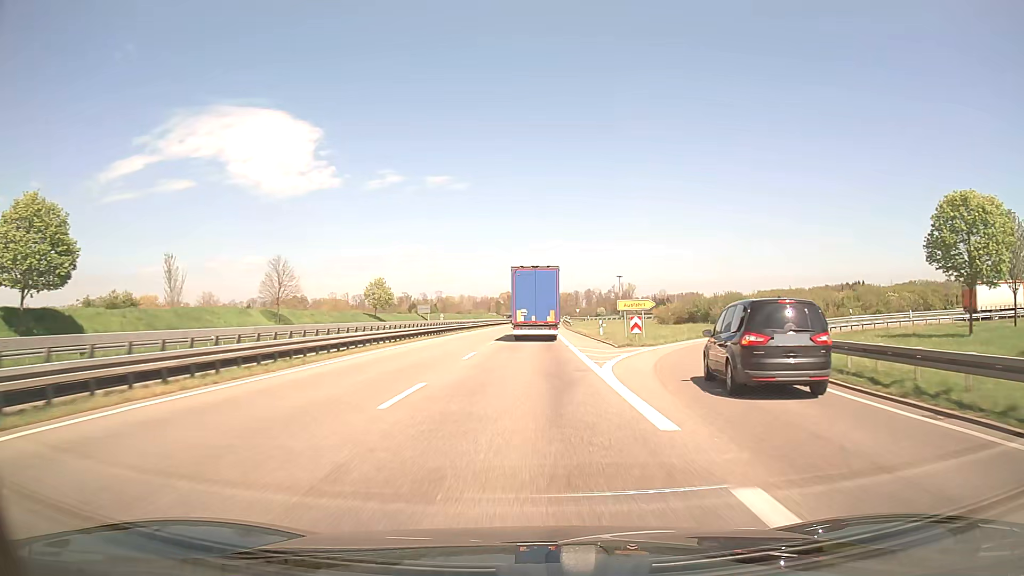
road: trunk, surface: asphalt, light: Day
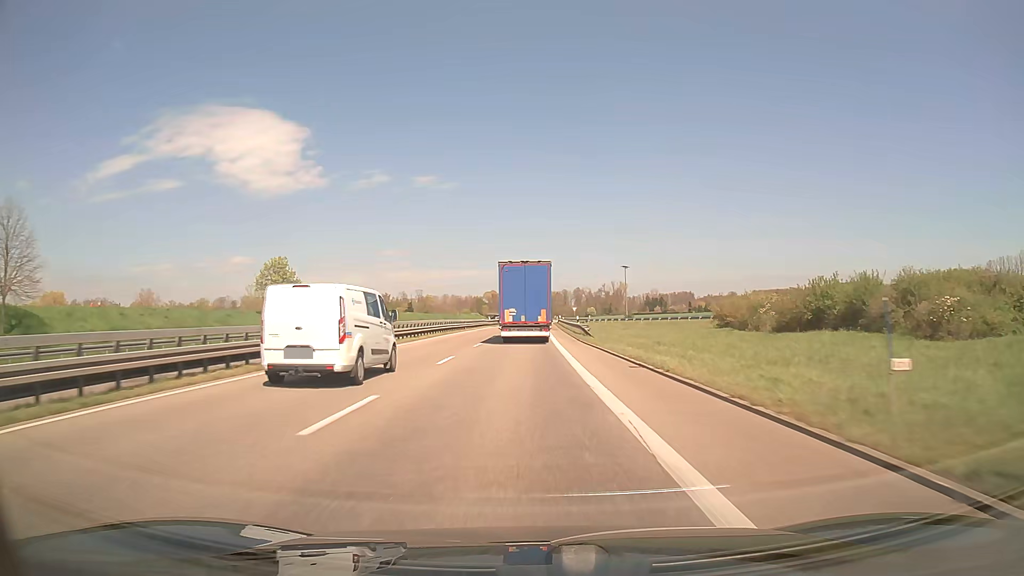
(+0.5, +38.5) m; +1°
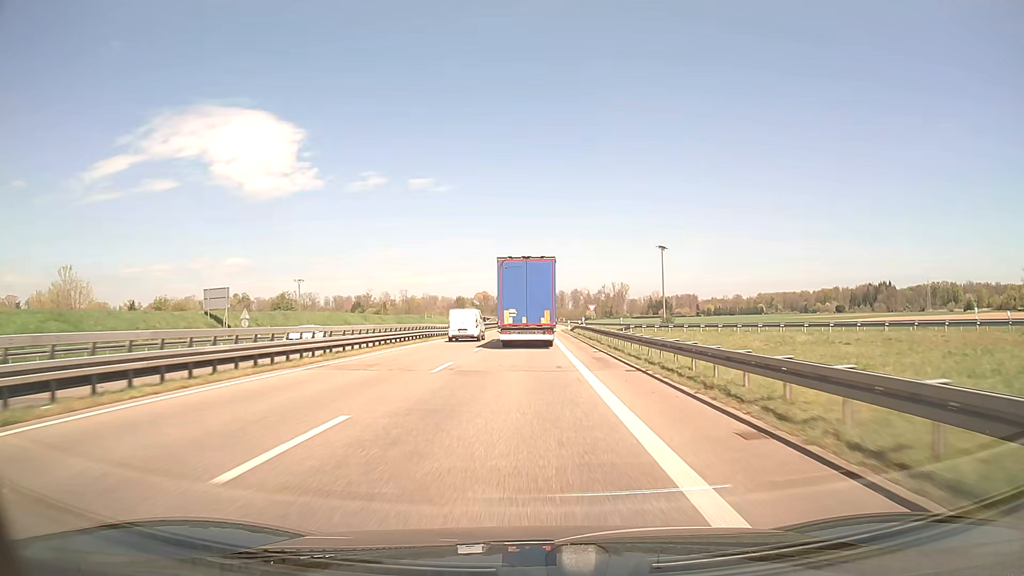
(+0.1, +50.2) m; 0°
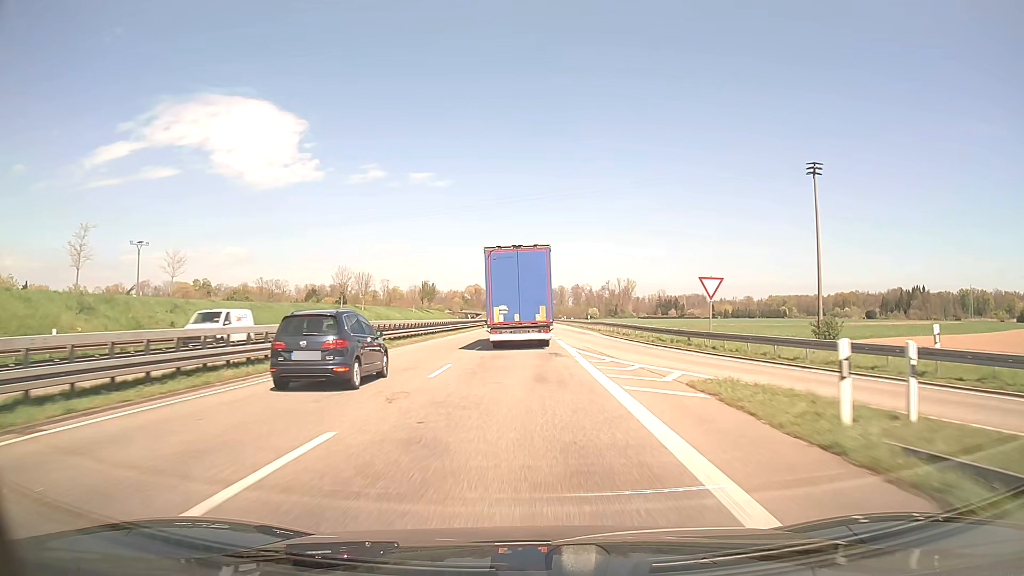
(+0.1, +61.0) m; 0°
(0, +10) (0, +20) (0, +30) (0, +40) (0, +50) (0, +60) (0, +70) (0, +80) (0, +90) (-1, +100) m
